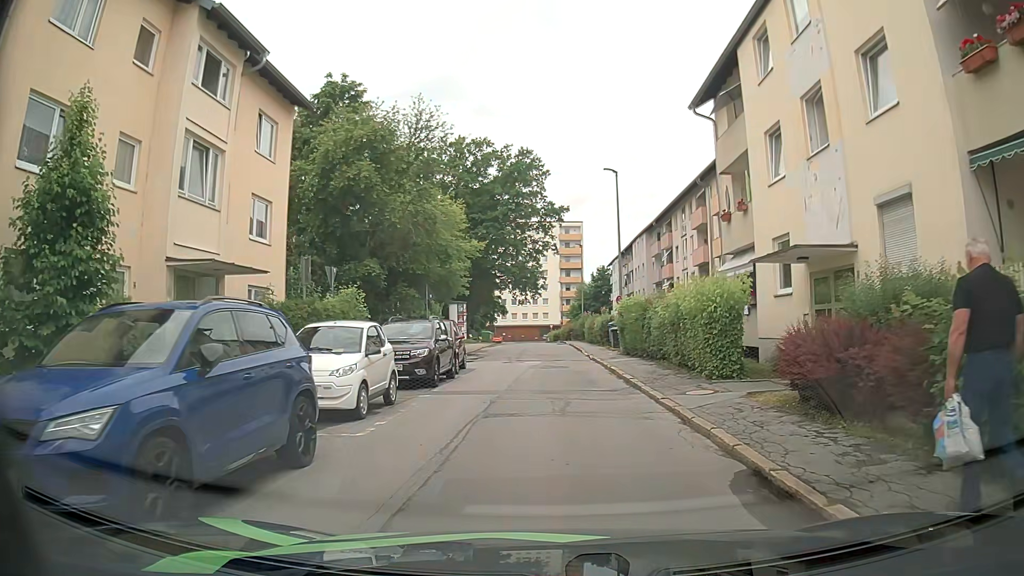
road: residential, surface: asphalt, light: Day
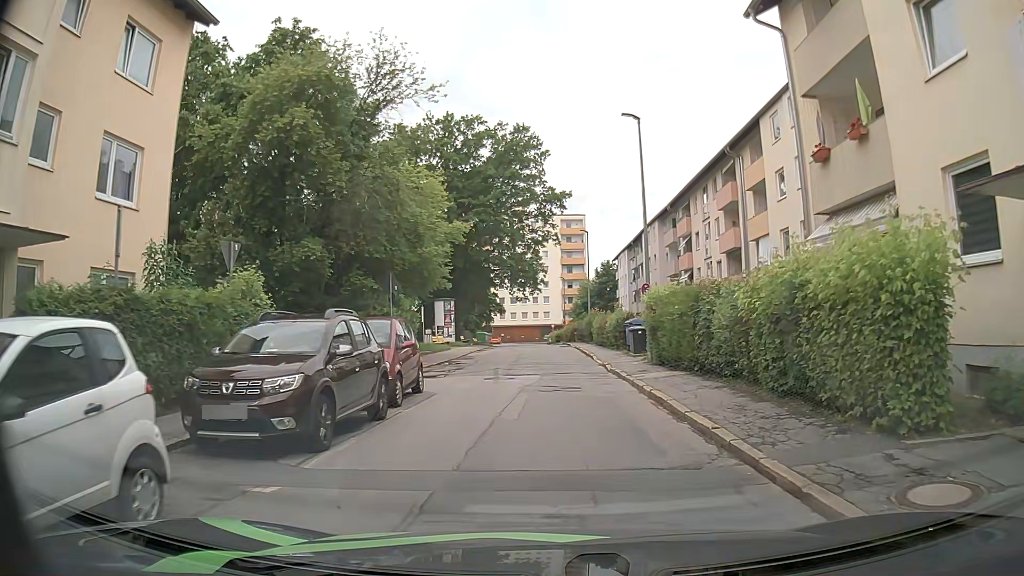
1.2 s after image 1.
(0.0, +7.8) m; 0°
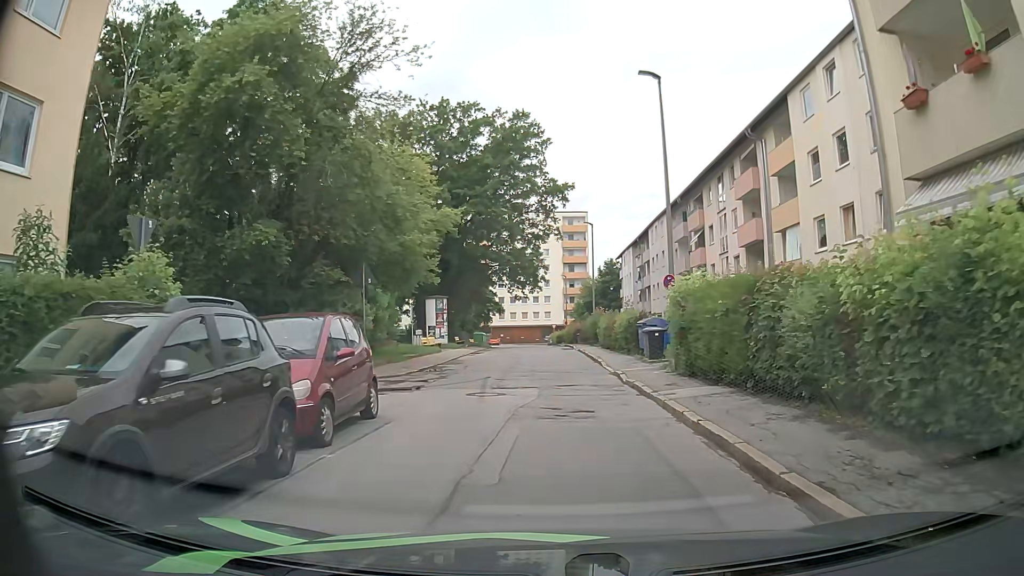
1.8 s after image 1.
(0.0, +3.9) m; +1°
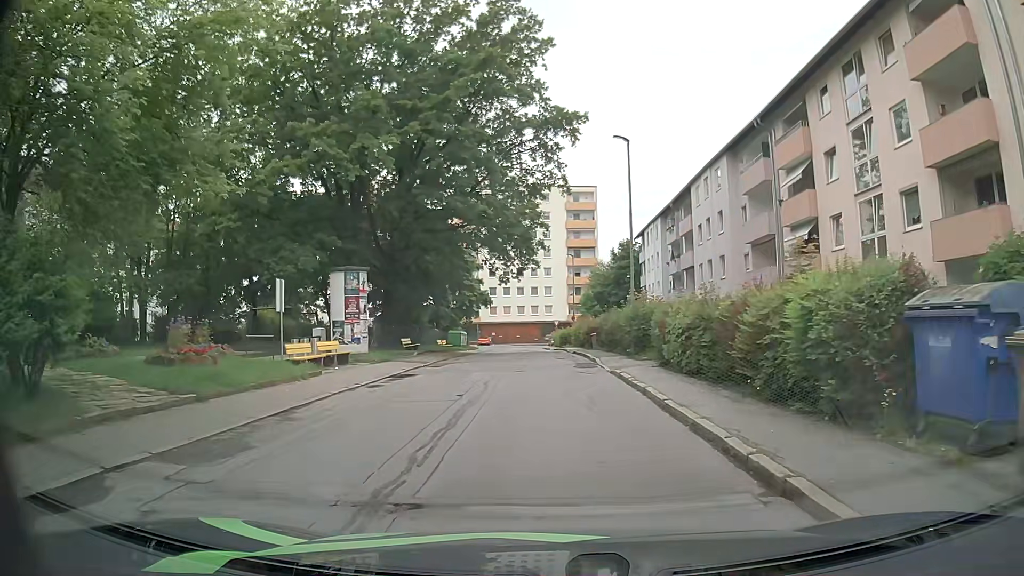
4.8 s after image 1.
(-0.1, +20.1) m; 0°
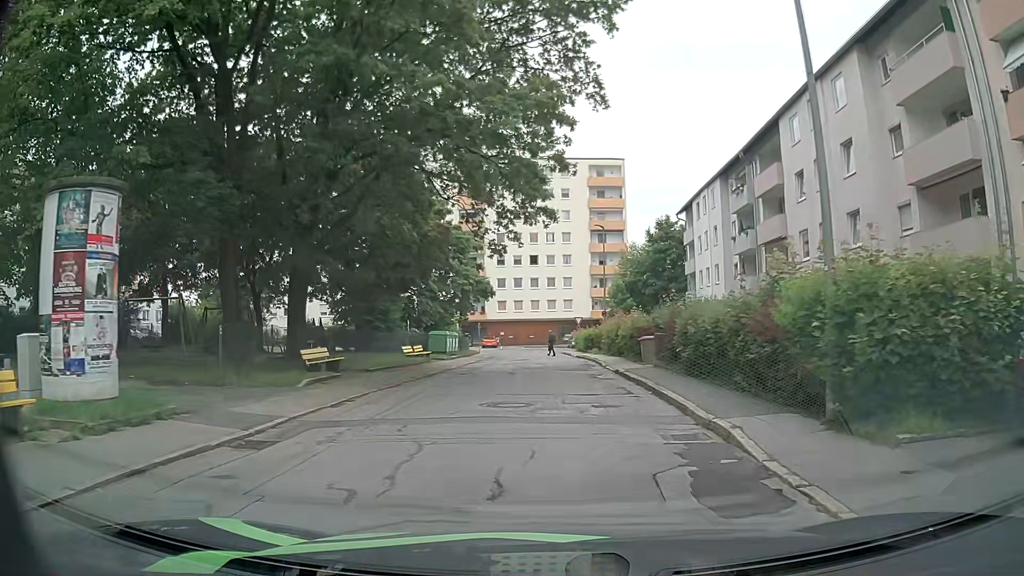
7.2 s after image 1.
(-0.2, +16.3) m; -2°
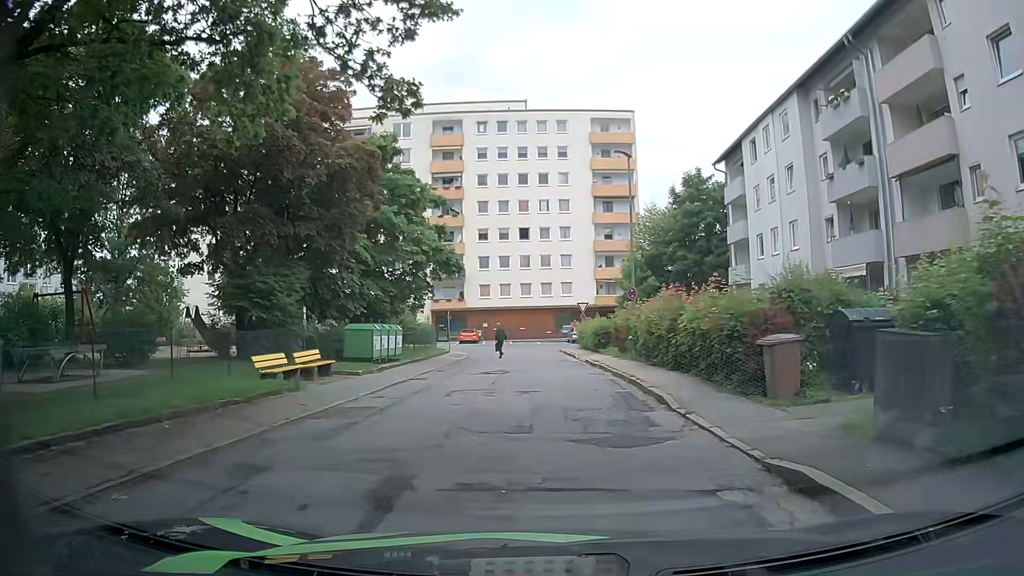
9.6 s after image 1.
(+0.1, +16.1) m; +1°
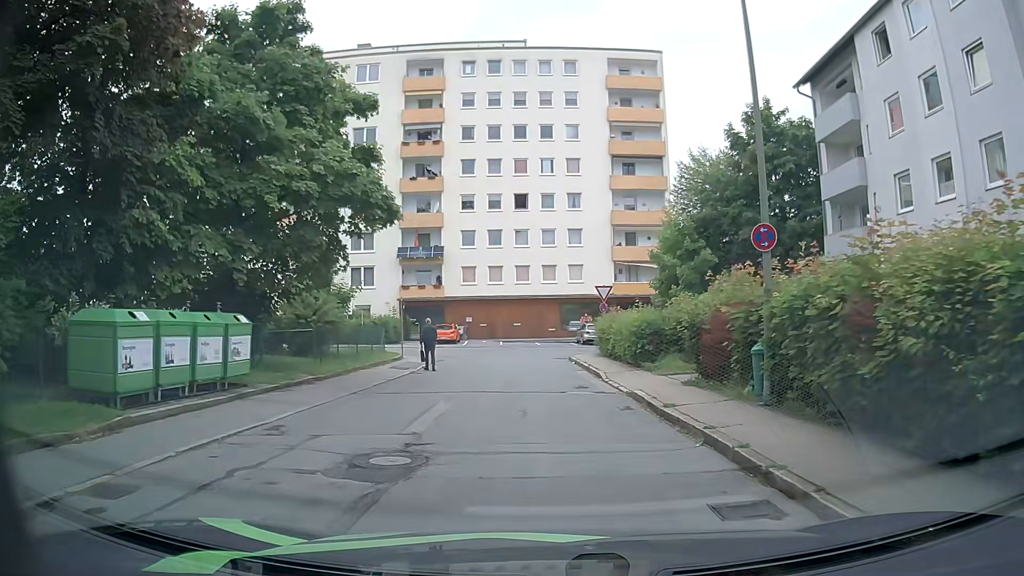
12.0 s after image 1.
(-0.2, +15.6) m; -1°
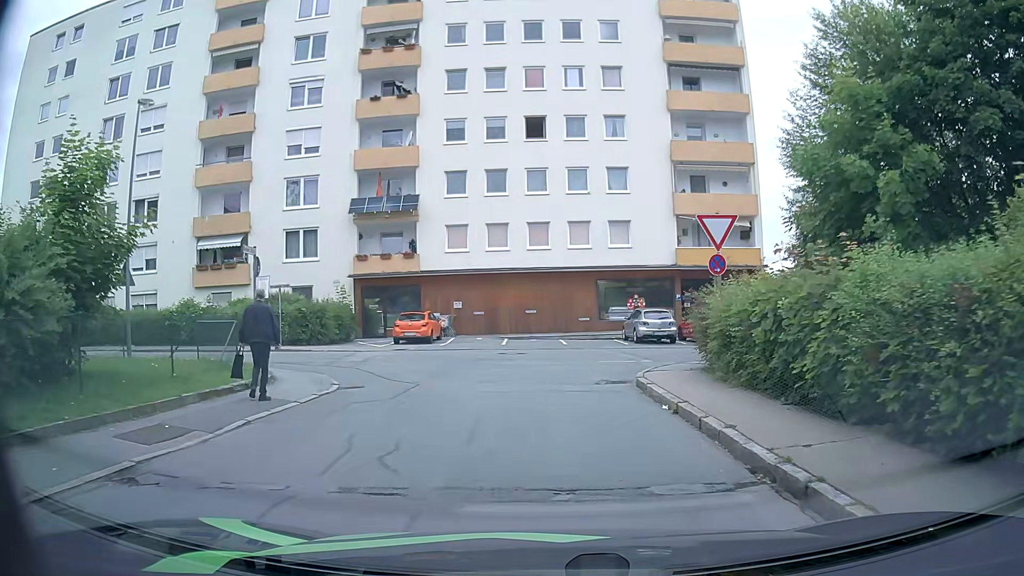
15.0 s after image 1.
(-0.3, +17.6) m; -2°
